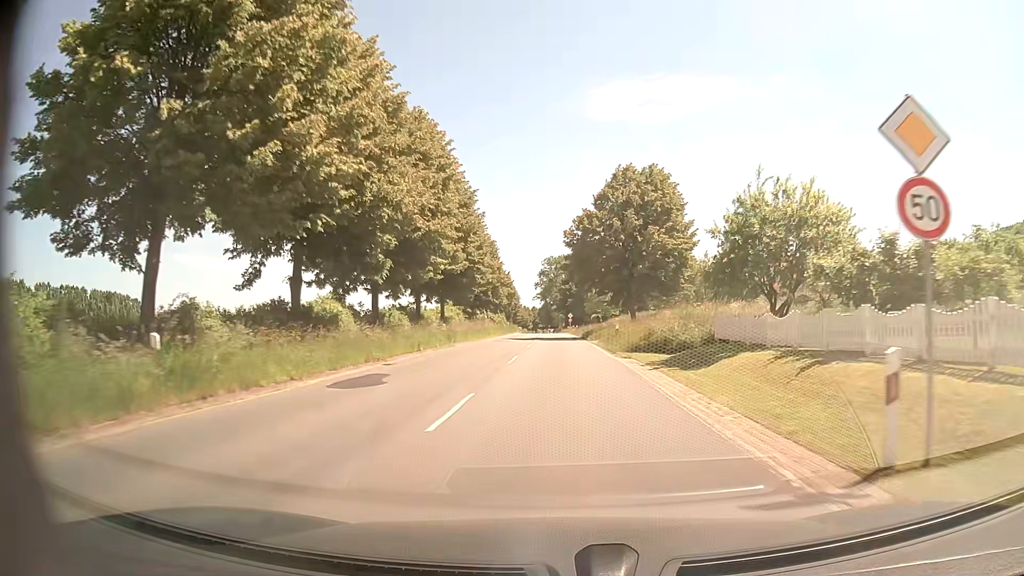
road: secondary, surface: asphalt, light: Day
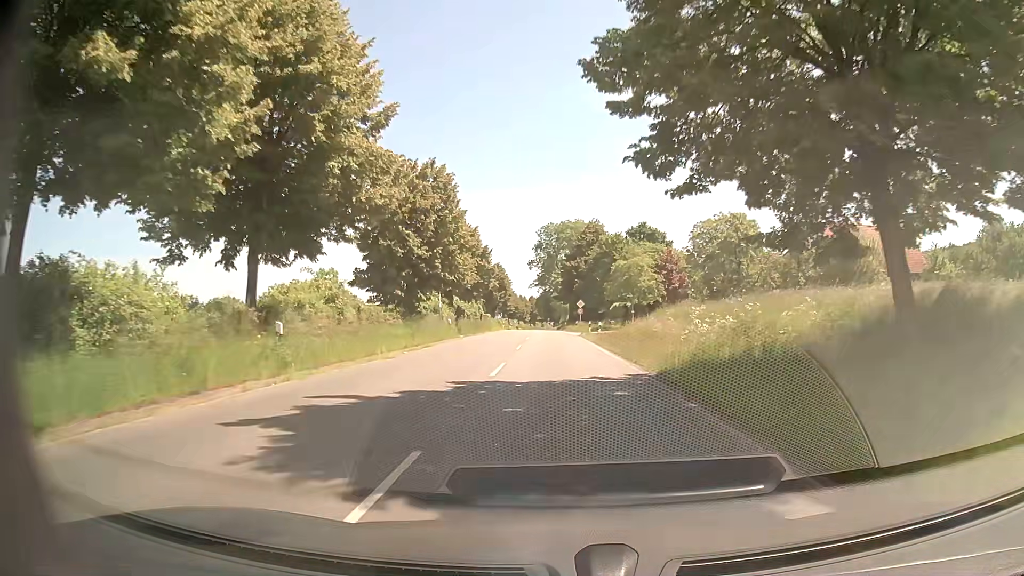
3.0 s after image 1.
(-0.2, +41.7) m; 0°
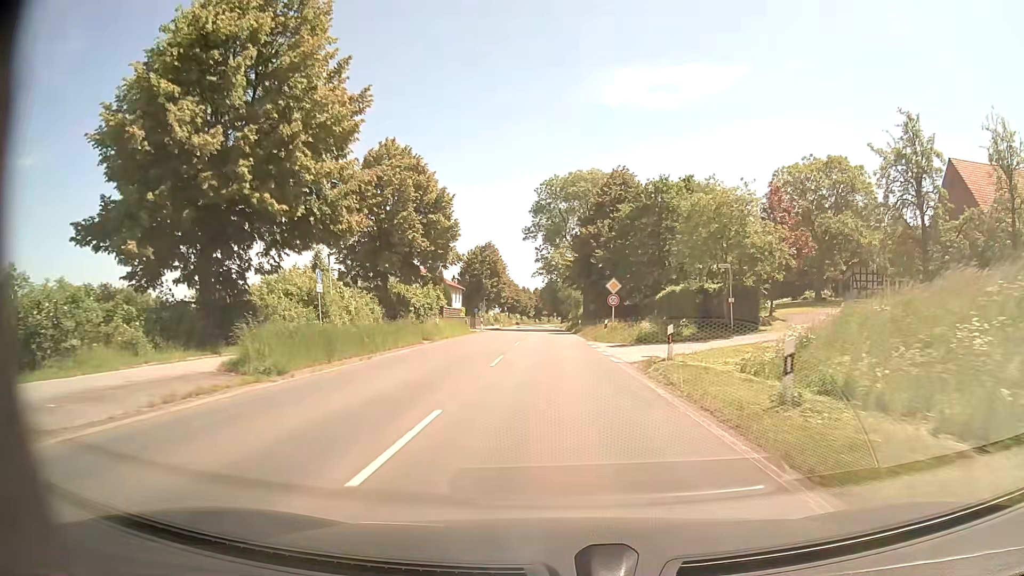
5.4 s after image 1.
(-0.2, +33.7) m; -1°
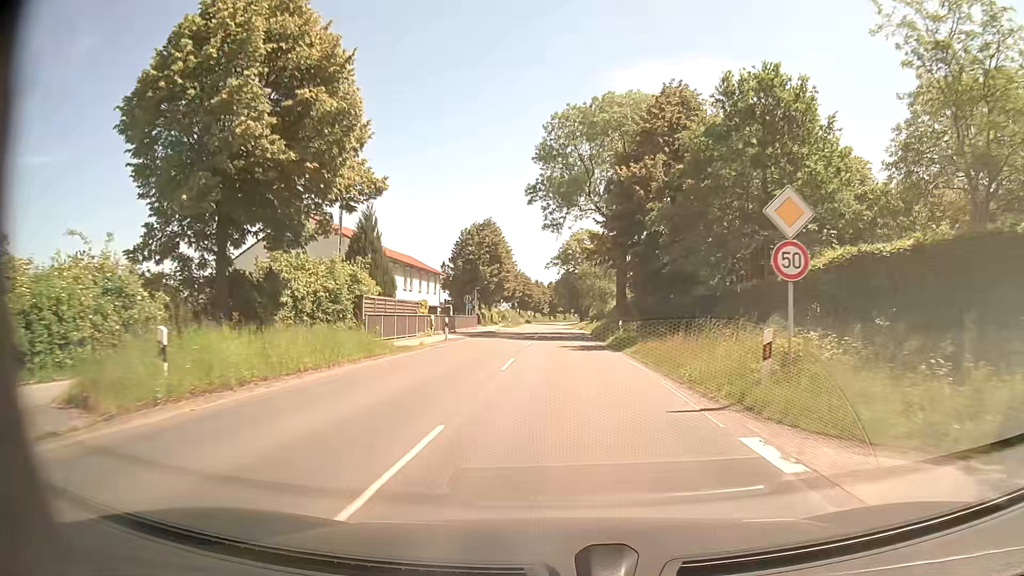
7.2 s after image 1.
(-0.3, +25.3) m; -1°
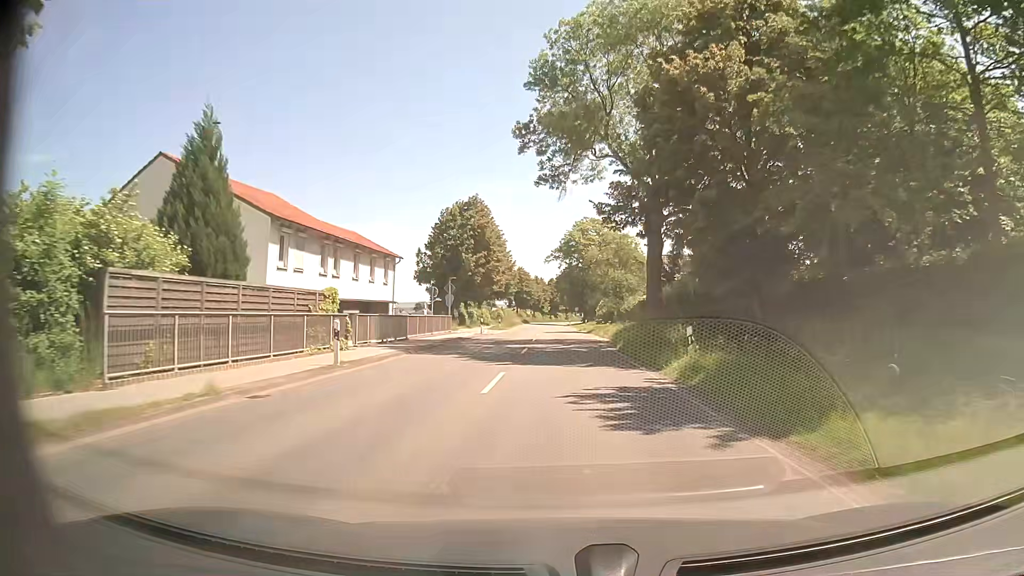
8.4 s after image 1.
(0.0, +16.9) m; 0°
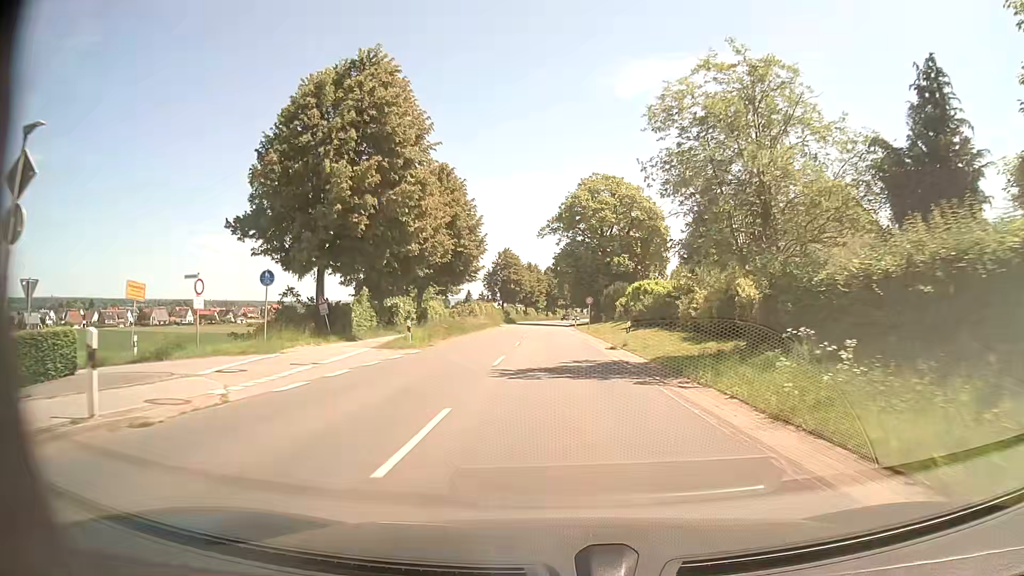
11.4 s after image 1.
(-0.2, +42.1) m; 0°
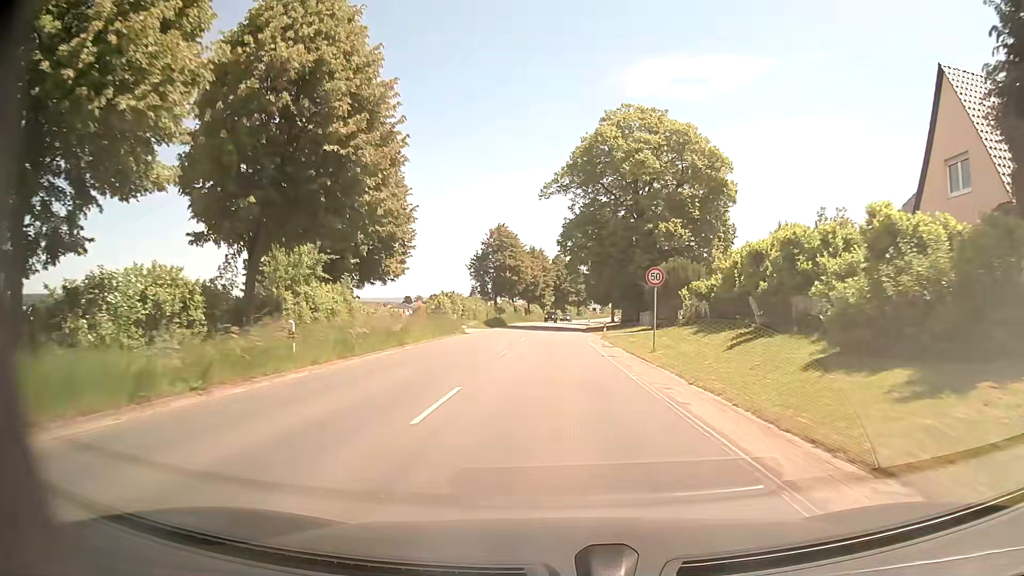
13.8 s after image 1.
(-0.2, +33.7) m; -1°
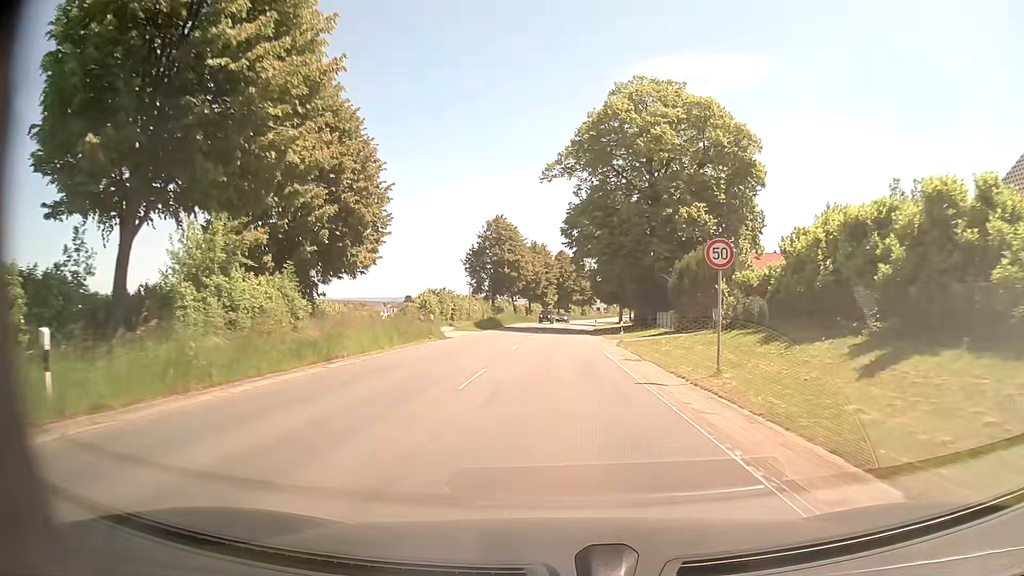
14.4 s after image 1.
(0.0, +8.4) m; 0°
(0, +10) (0, +20) (0, +30) (0, +40) (+1, +50) (+1, +60) (+2, +70) (+2, +80) (+3, +90) (+5, +100) m
